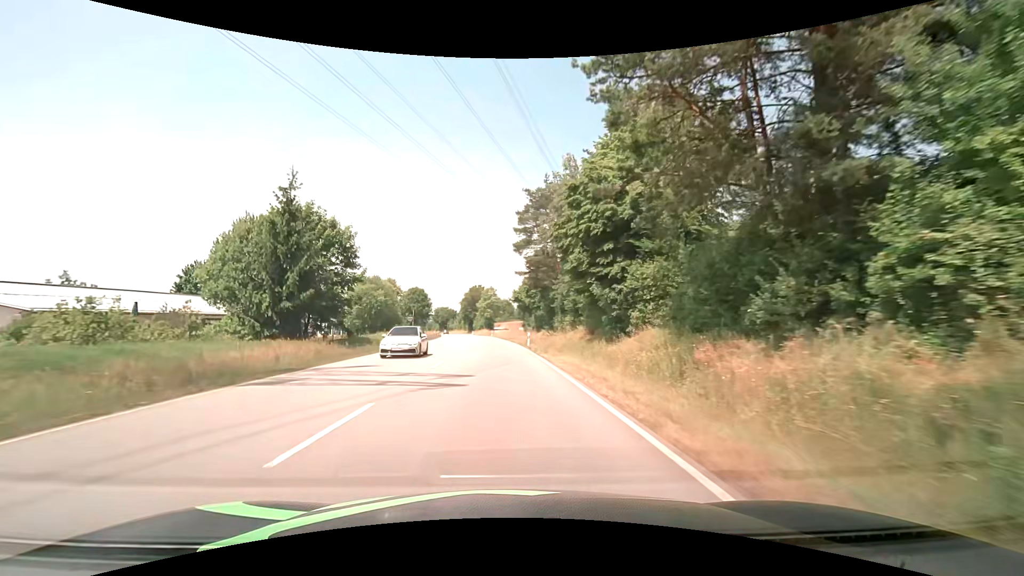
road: primary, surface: asphalt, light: Day
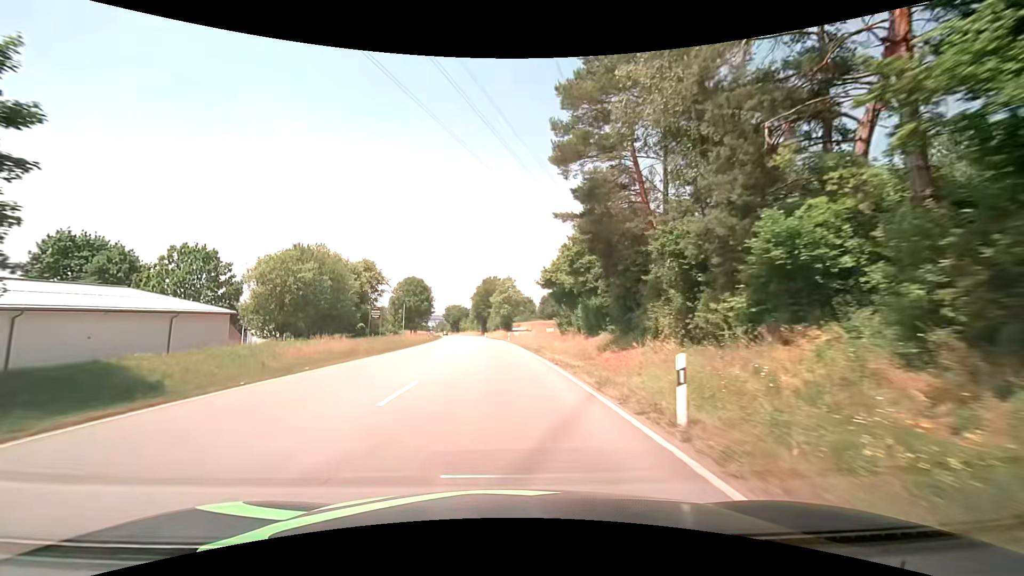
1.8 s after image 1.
(-0.8, +30.6) m; -3°
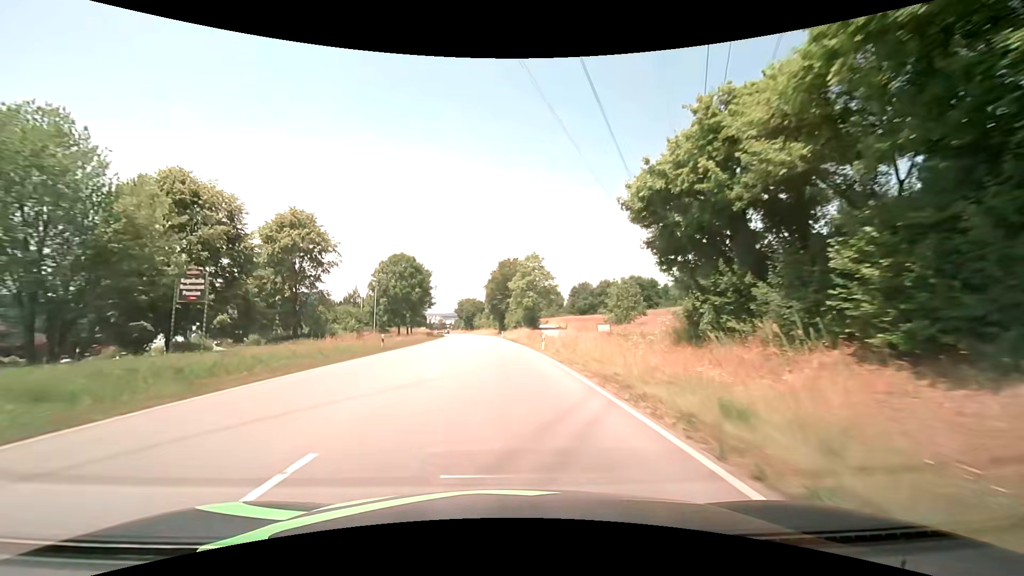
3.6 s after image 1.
(-0.5, +31.1) m; -2°
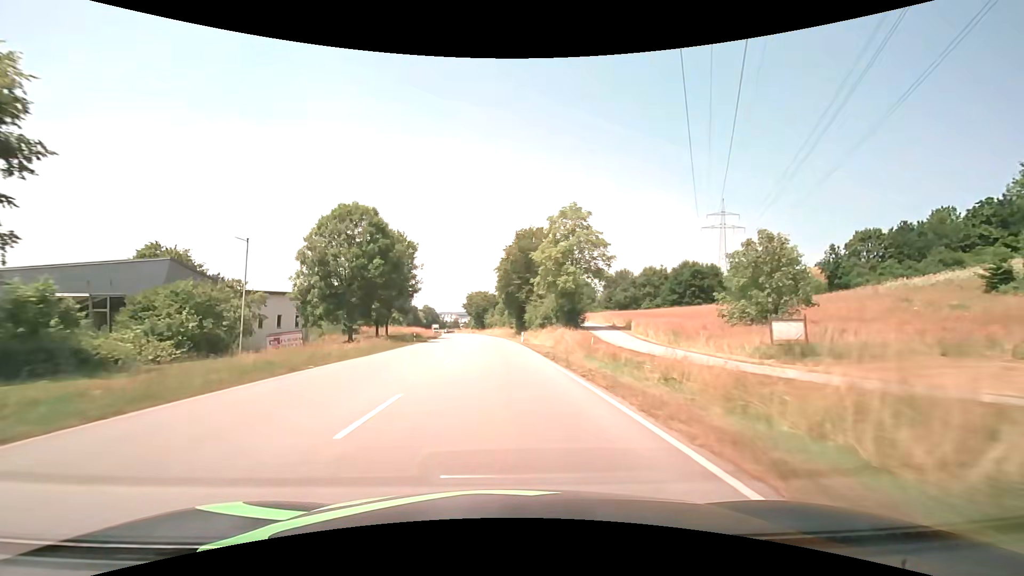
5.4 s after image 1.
(-0.6, +31.3) m; -2°
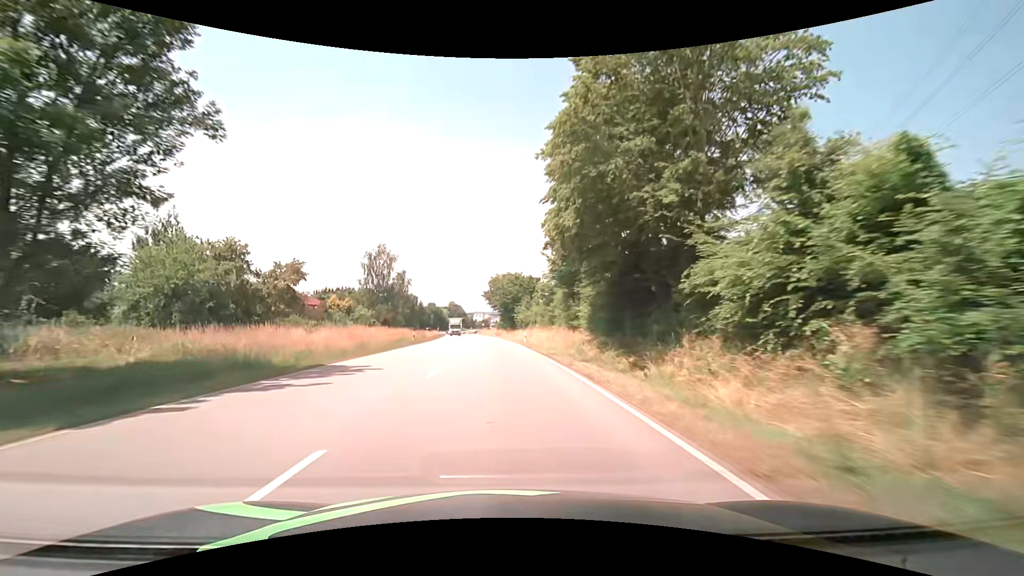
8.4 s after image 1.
(-2.0, +52.6) m; -4°
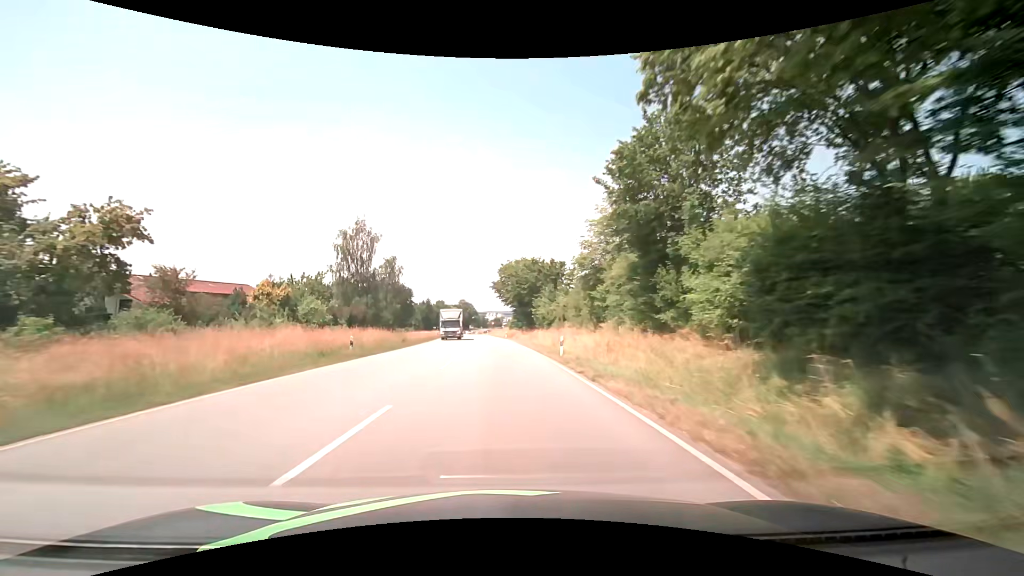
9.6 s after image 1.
(-0.1, +21.2) m; -1°
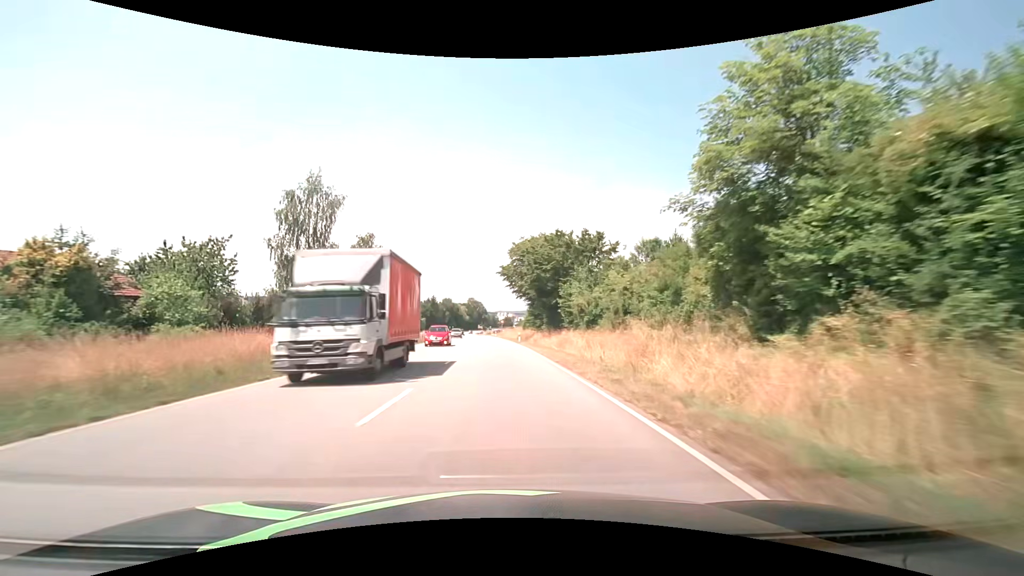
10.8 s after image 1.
(-0.1, +21.3) m; -1°
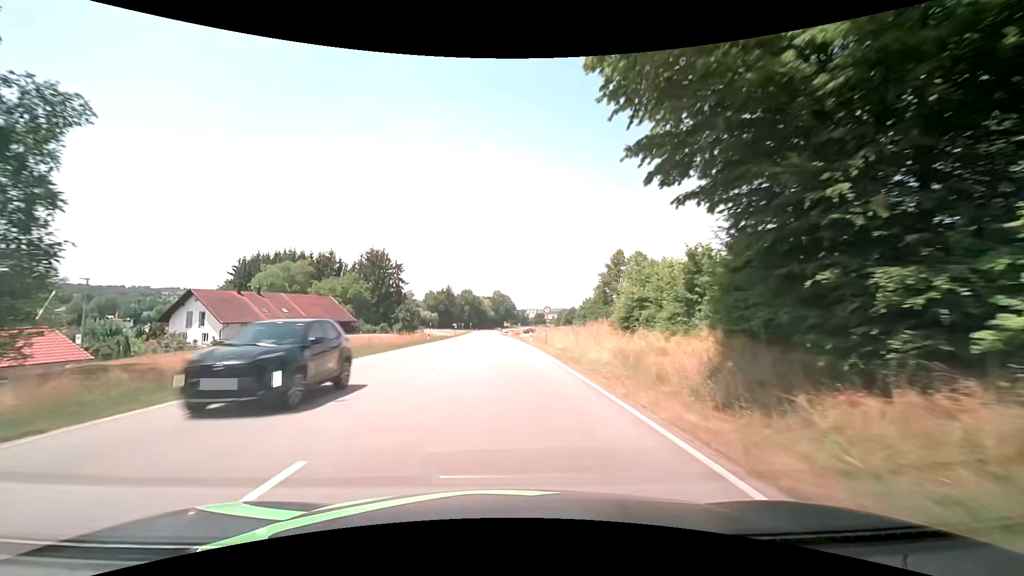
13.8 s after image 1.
(-1.6, +53.7) m; -3°
(0, +10) (0, +20) (0, +30) (0, +40) (0, +50) (-1, +60) (-1, +70) (-1, +80) (-2, +90) (-2, +100) m
